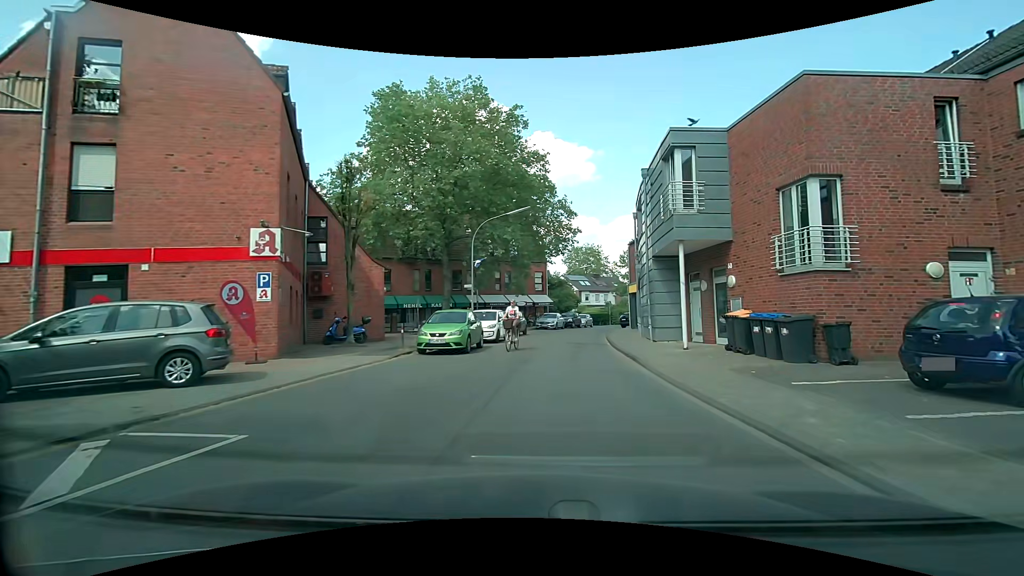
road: residential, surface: asphalt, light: Day
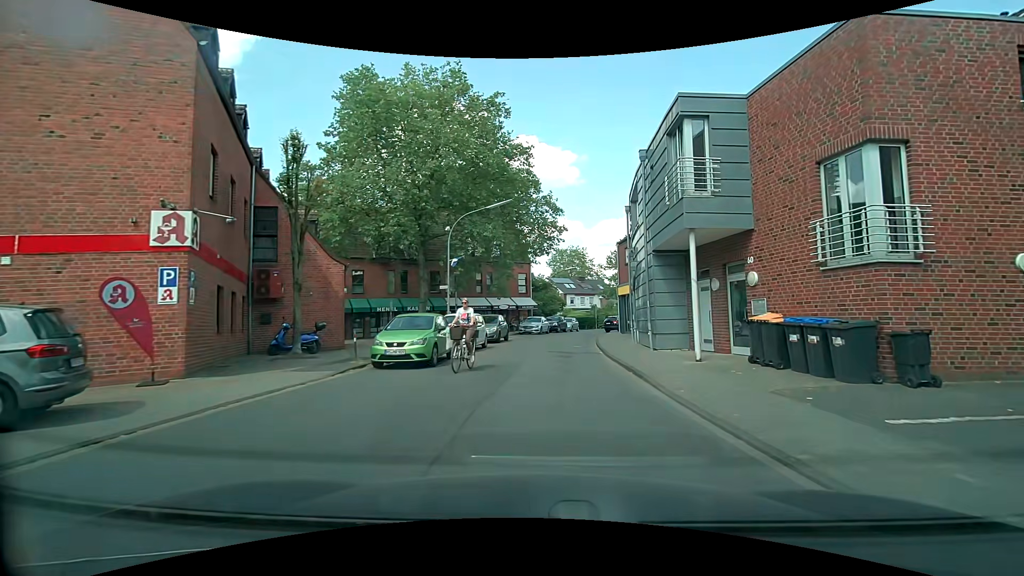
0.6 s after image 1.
(0.0, +2.8) m; +1°
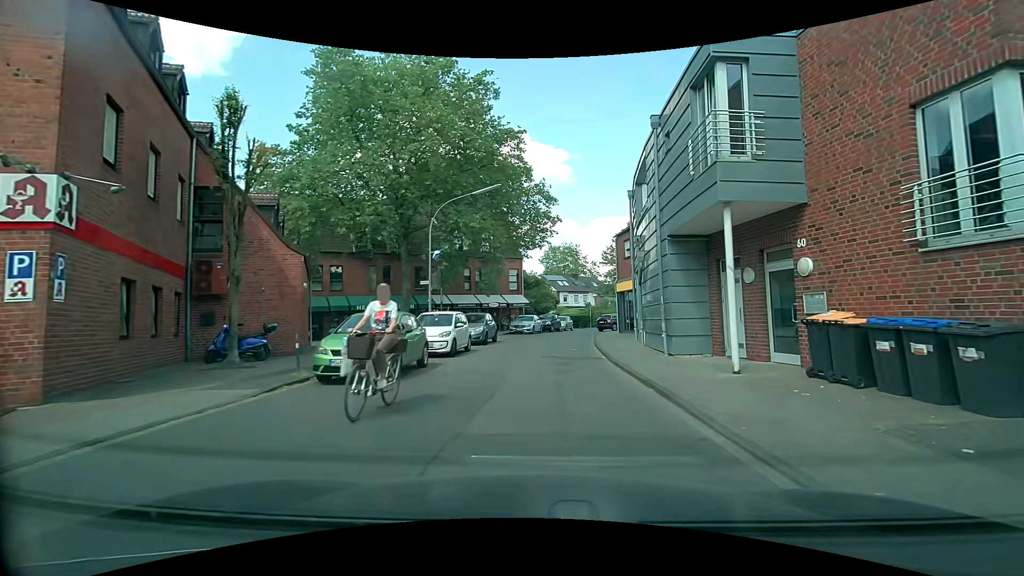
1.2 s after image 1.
(0.0, +2.9) m; 0°
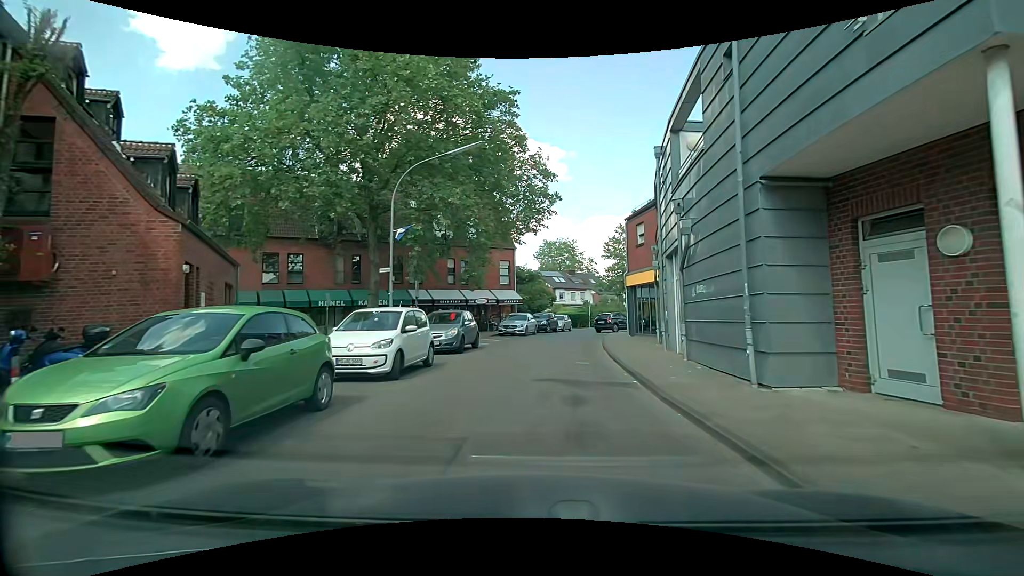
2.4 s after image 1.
(+0.1, +5.9) m; +1°
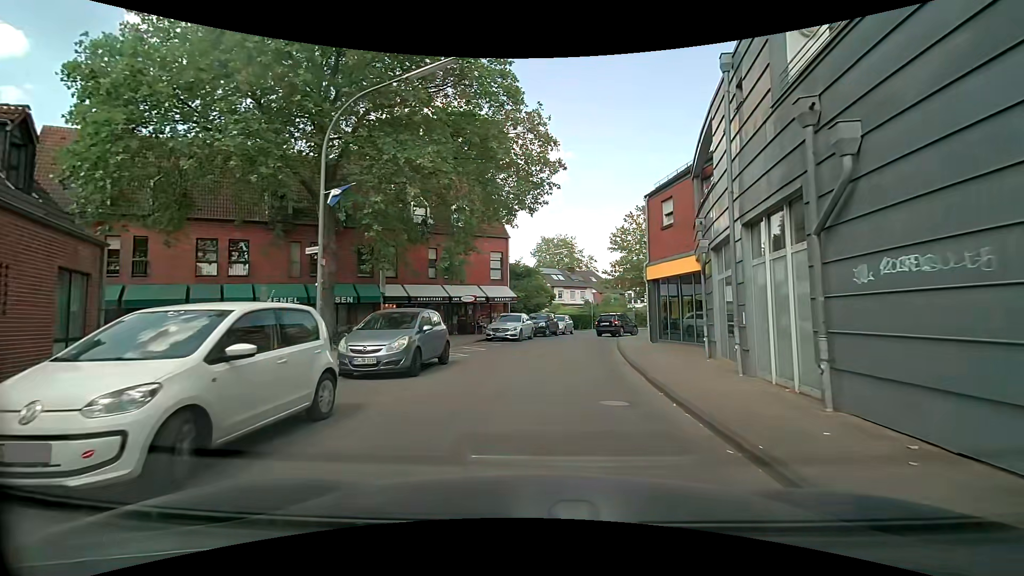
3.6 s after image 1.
(0.0, +6.1) m; +1°
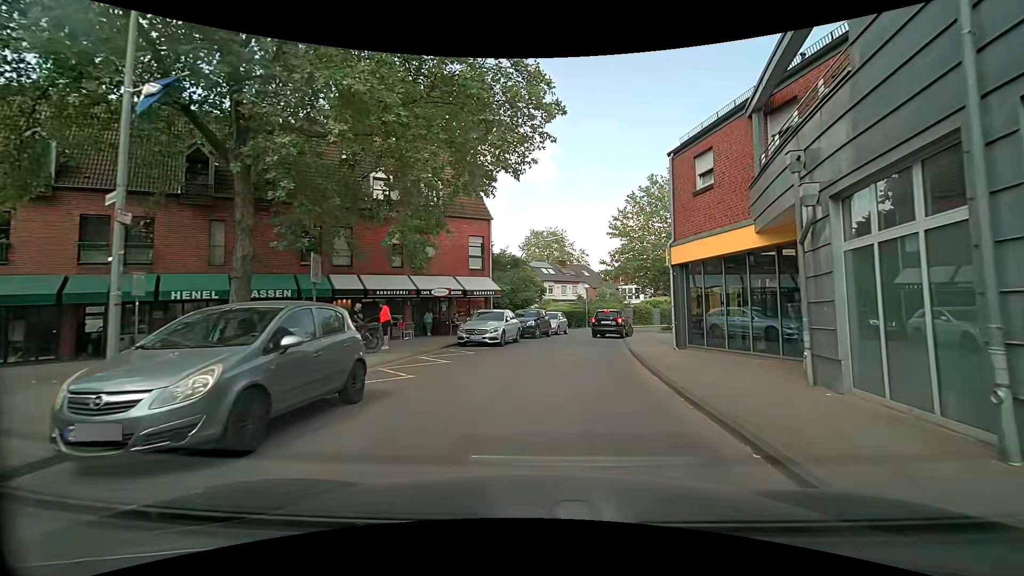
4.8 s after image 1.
(-0.1, +5.9) m; -1°
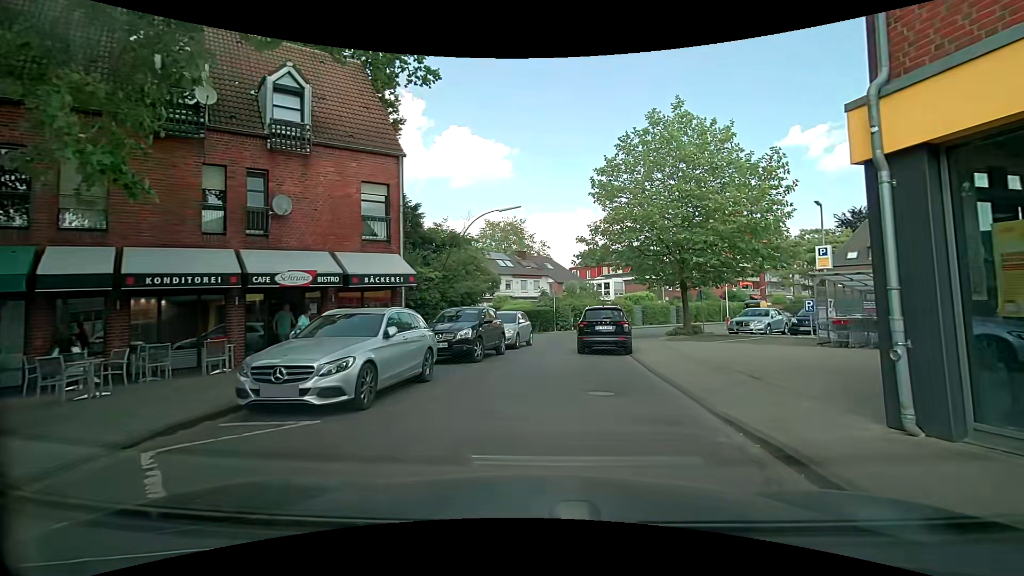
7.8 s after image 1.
(+0.8, +12.1) m; +7°
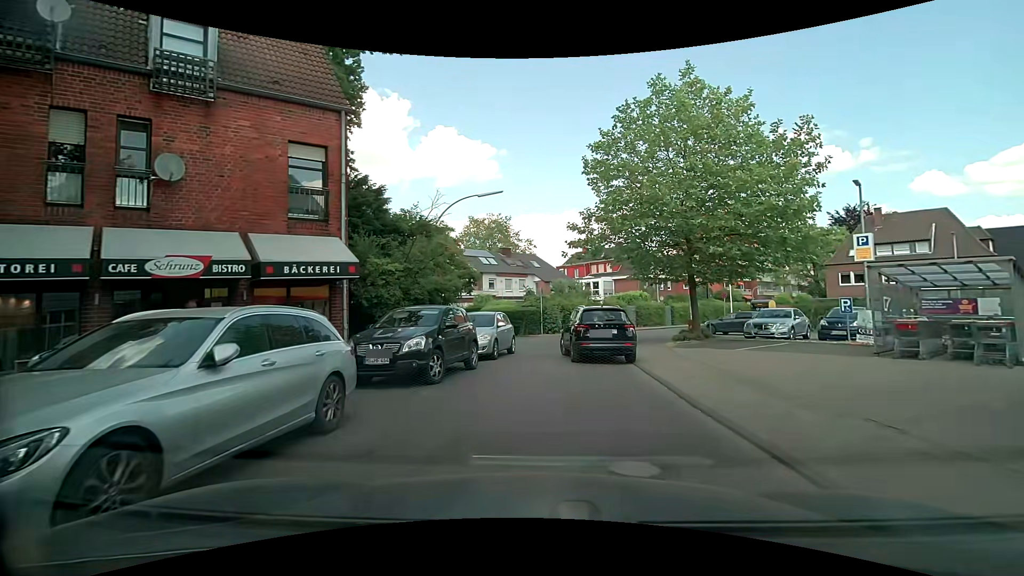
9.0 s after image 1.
(+0.1, +4.0) m; +2°
